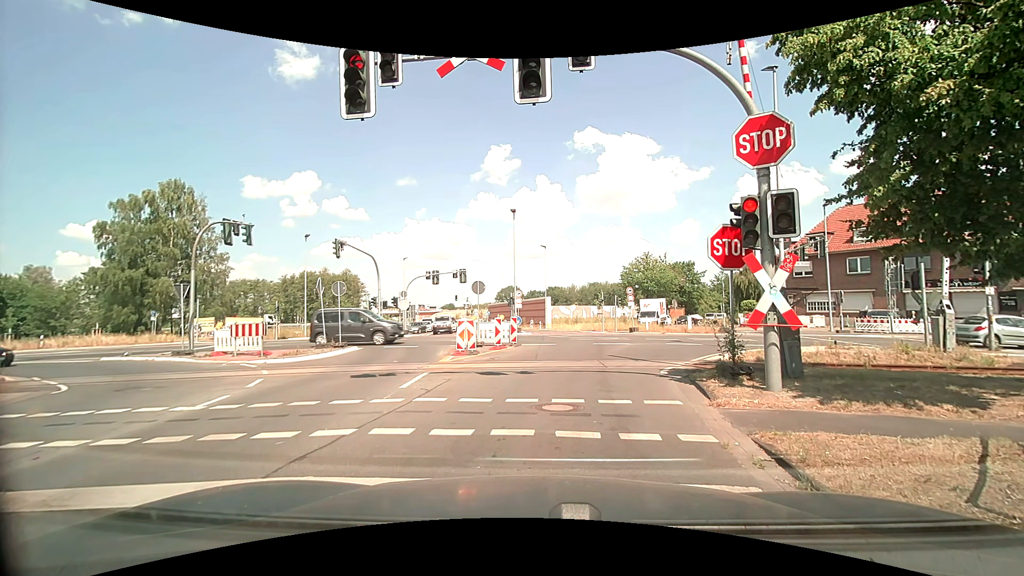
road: tertiary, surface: asphalt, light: Day
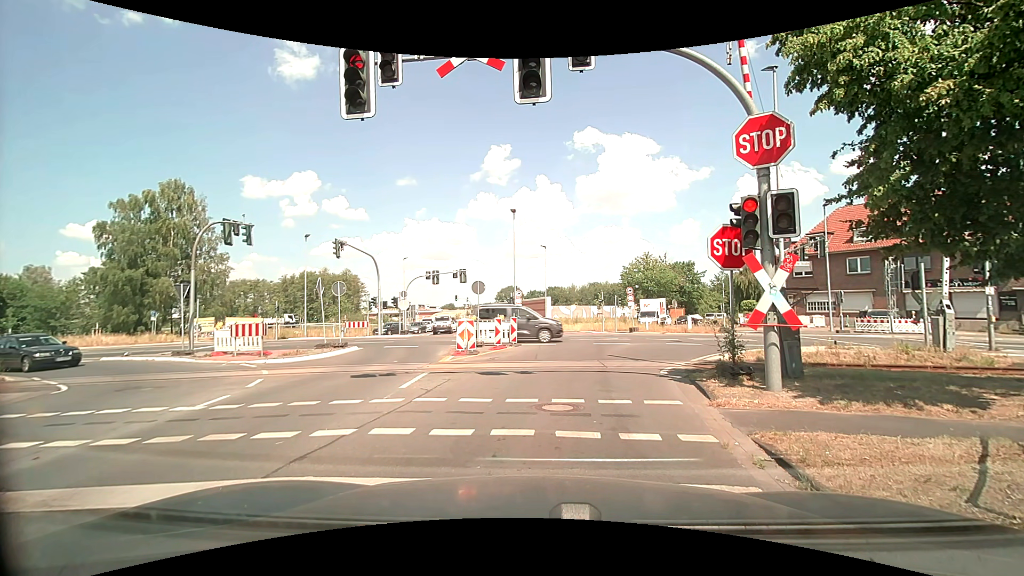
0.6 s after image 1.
(0.0, 0.0) m; 0°
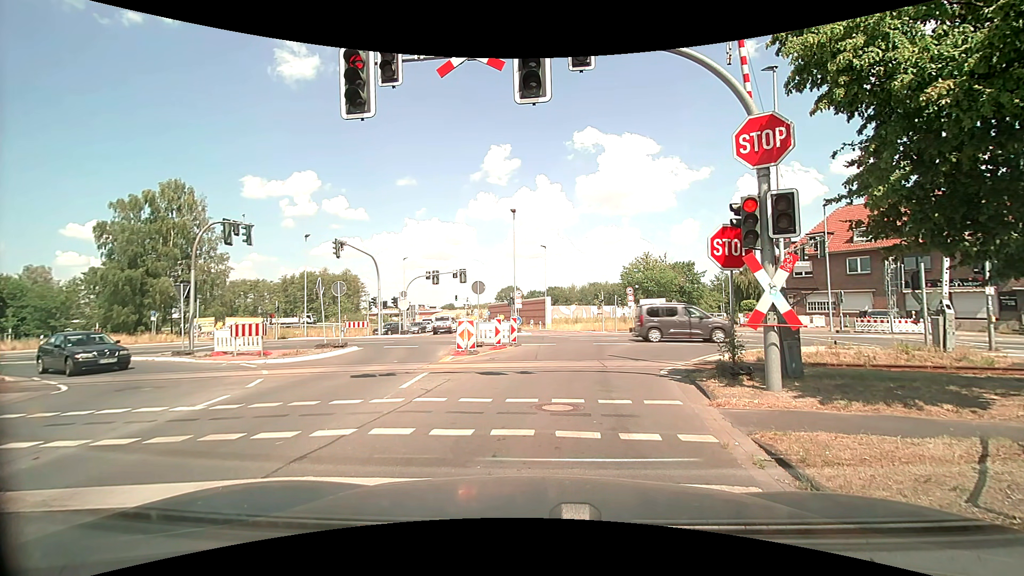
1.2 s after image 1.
(0.0, 0.0) m; 0°
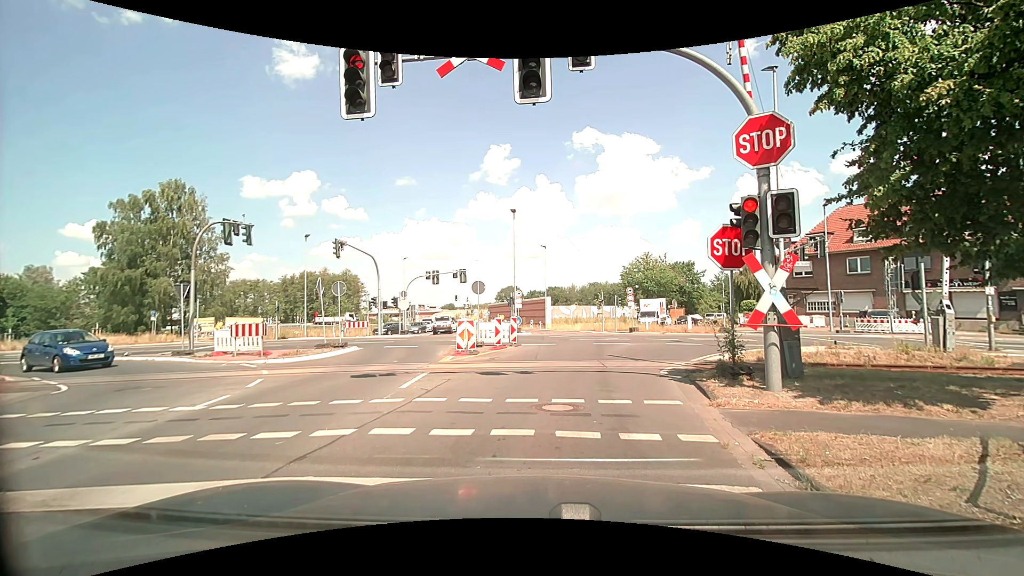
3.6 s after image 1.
(0.0, 0.0) m; 0°
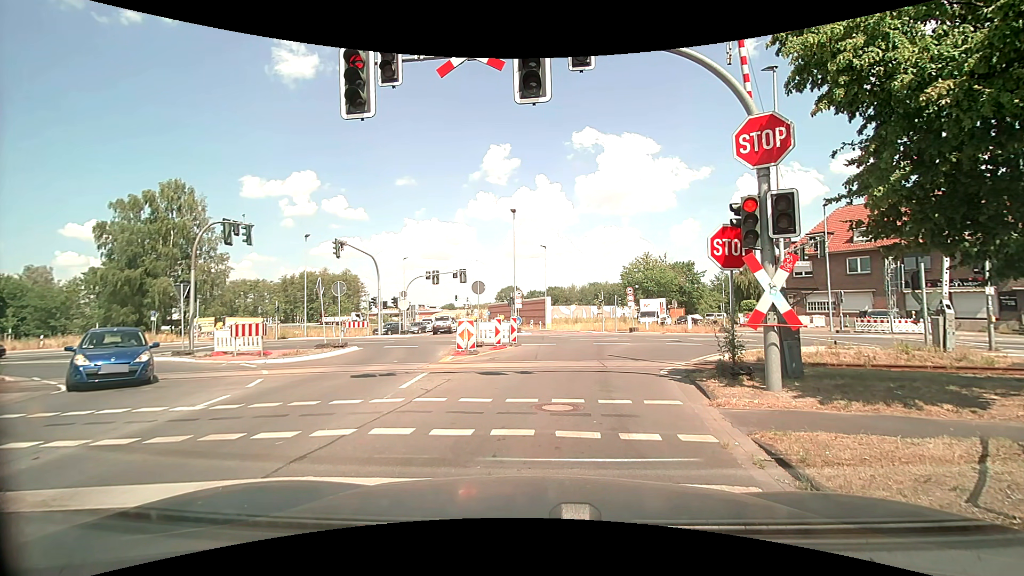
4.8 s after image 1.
(0.0, 0.0) m; 0°
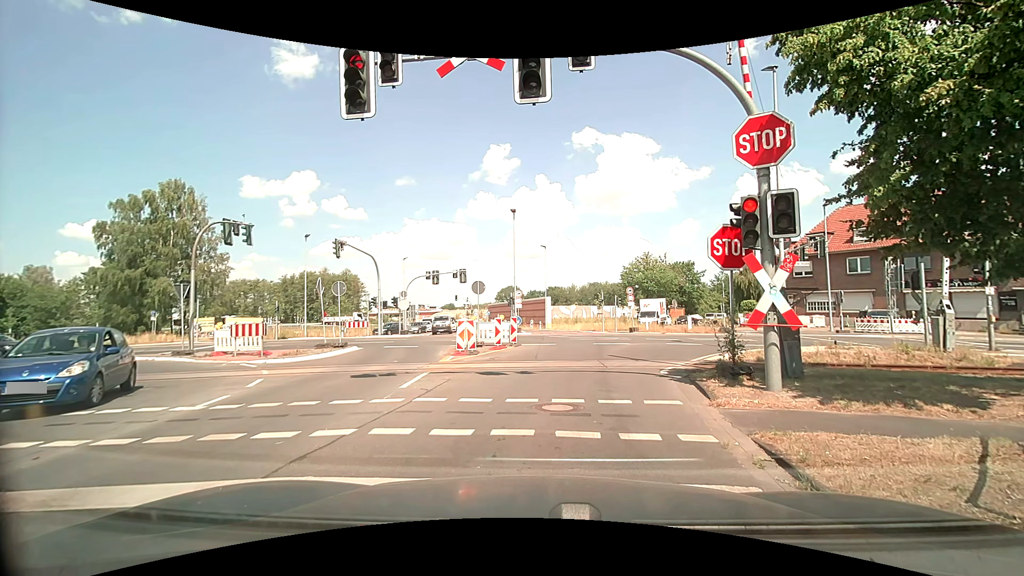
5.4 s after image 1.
(0.0, 0.0) m; 0°
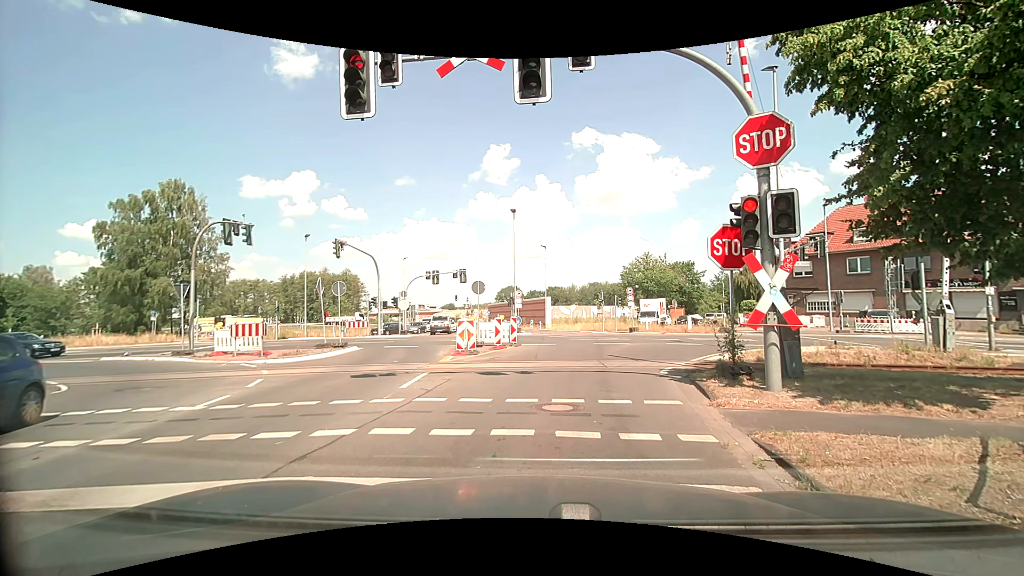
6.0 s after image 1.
(0.0, 0.0) m; 0°
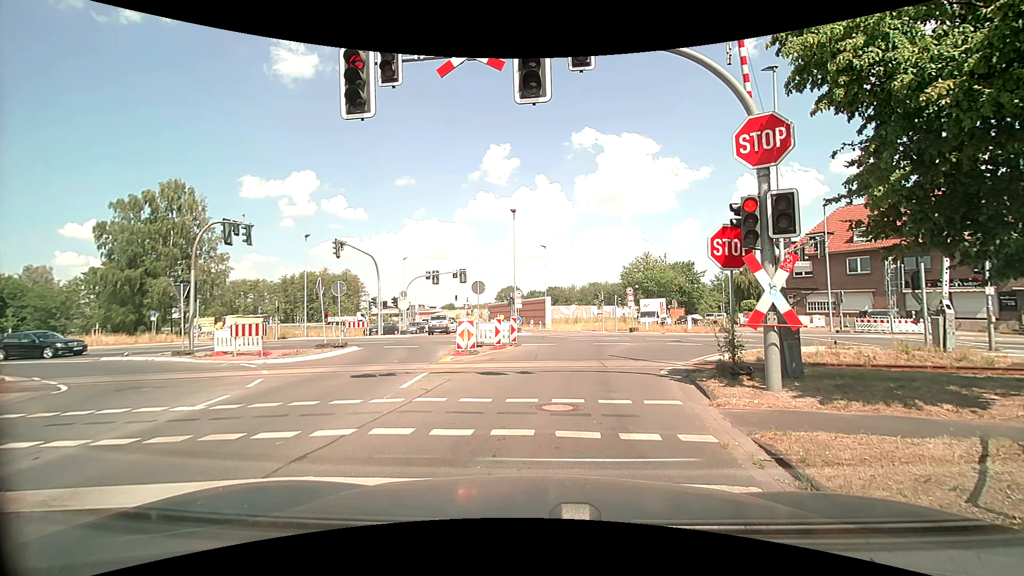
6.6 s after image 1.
(0.0, 0.0) m; 0°
